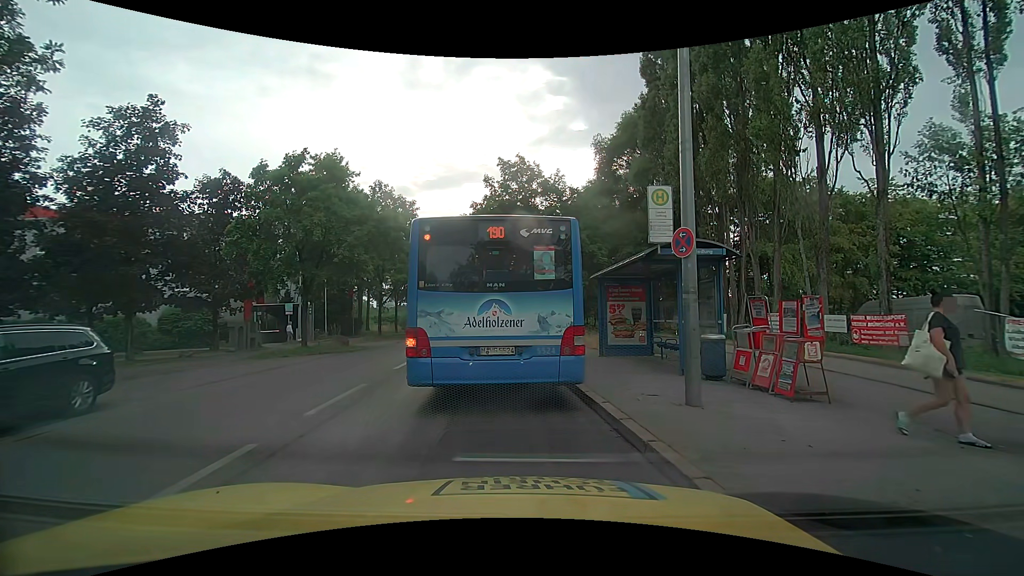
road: tertiary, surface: asphalt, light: Day
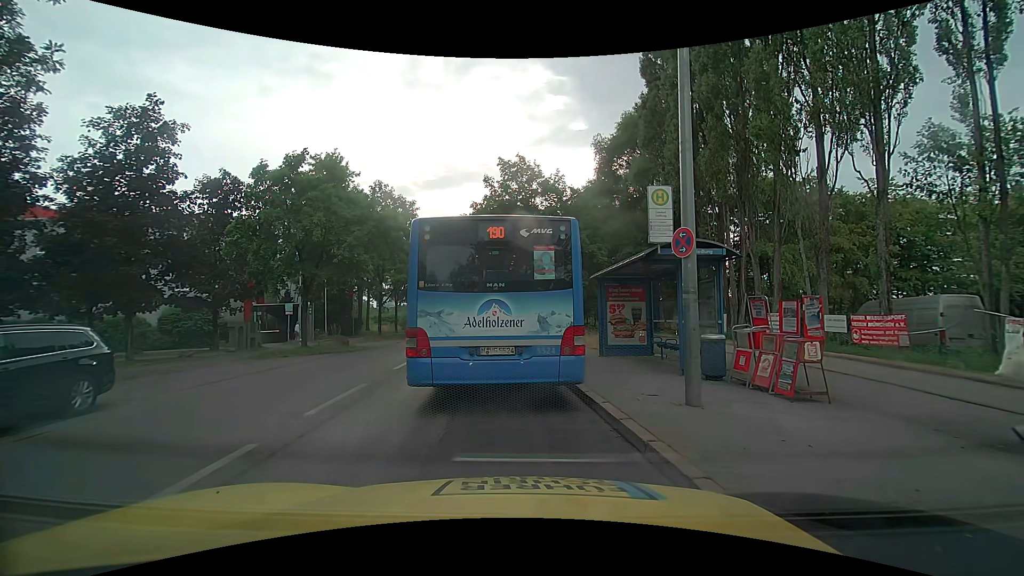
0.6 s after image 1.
(0.0, 0.0) m; 0°
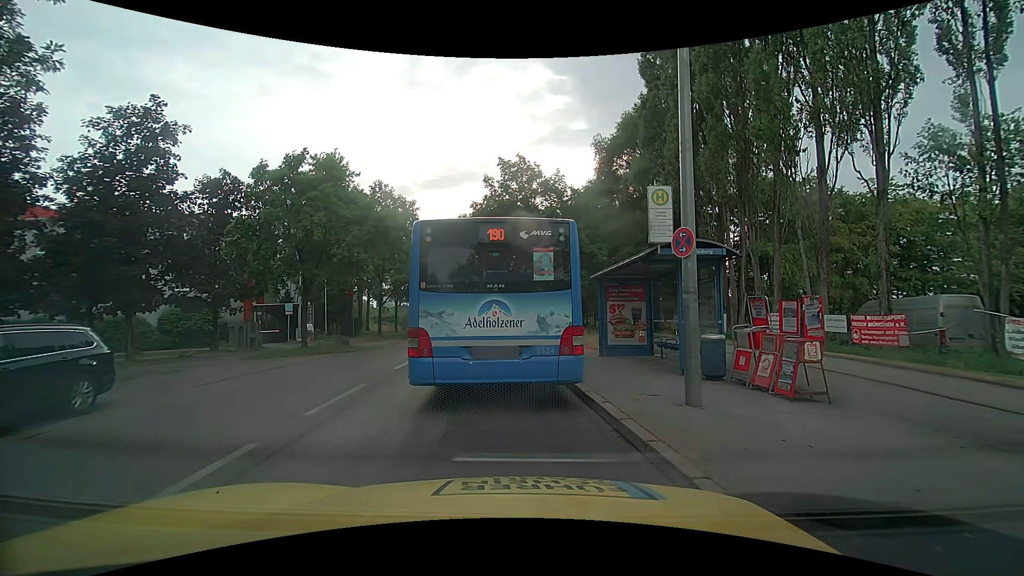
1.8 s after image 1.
(0.0, 0.0) m; 0°
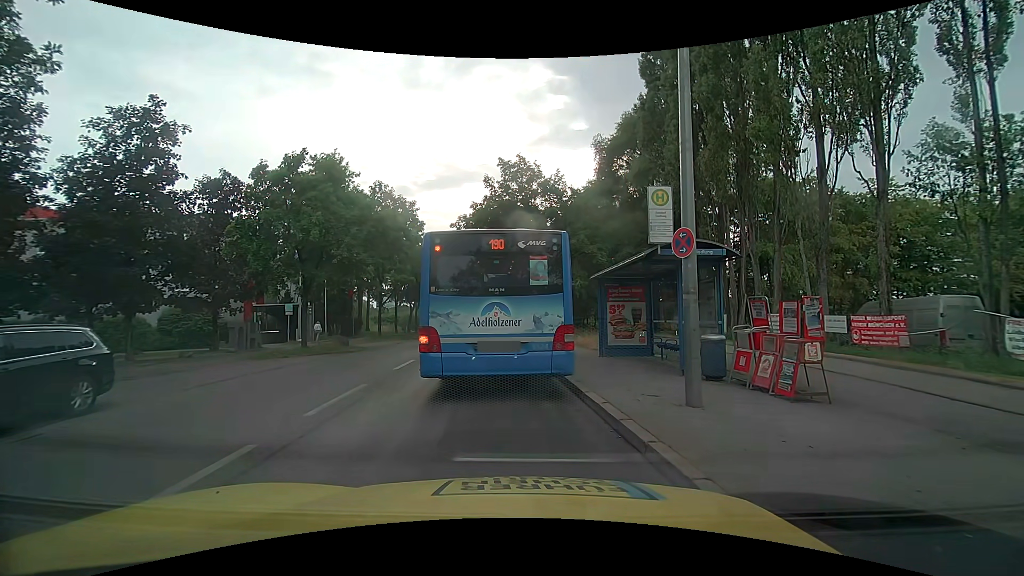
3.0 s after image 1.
(0.0, 0.0) m; 0°
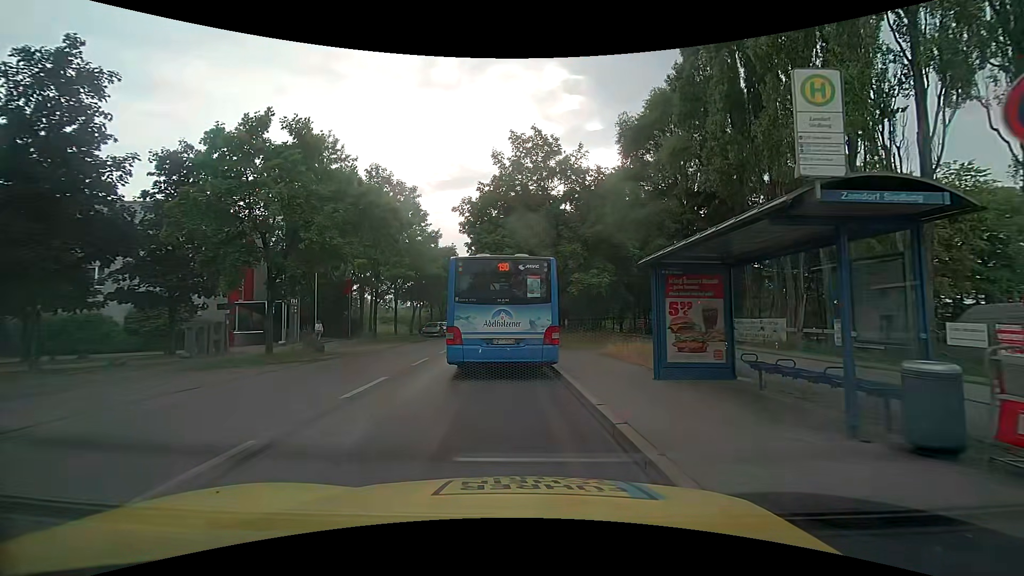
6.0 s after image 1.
(-0.2, +5.1) m; -3°
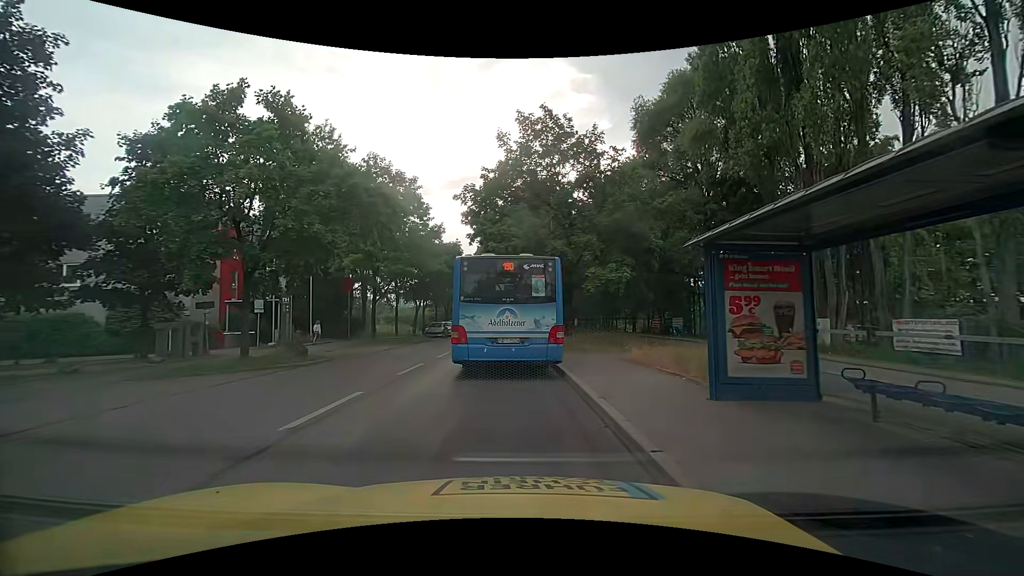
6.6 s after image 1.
(0.0, +2.5) m; 0°
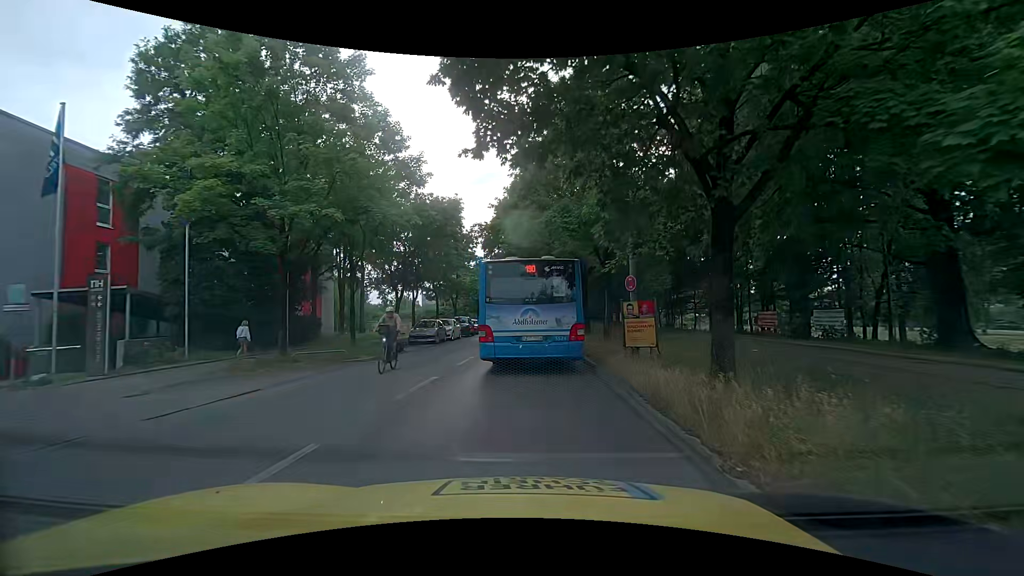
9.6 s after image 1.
(-0.4, +16.1) m; -2°
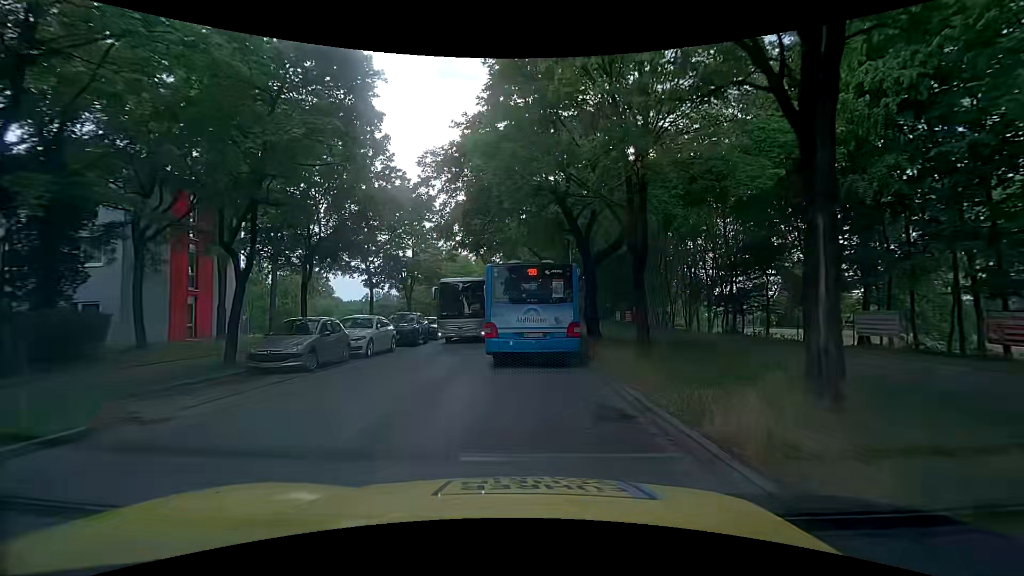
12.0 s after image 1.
(+0.1, +16.2) m; +1°
(0, +10) (0, +20) (+1, +30) (0, +40) (0, +50) (0, +60) (0, +70) (0, +80) (0, +90) (0, +100) m
